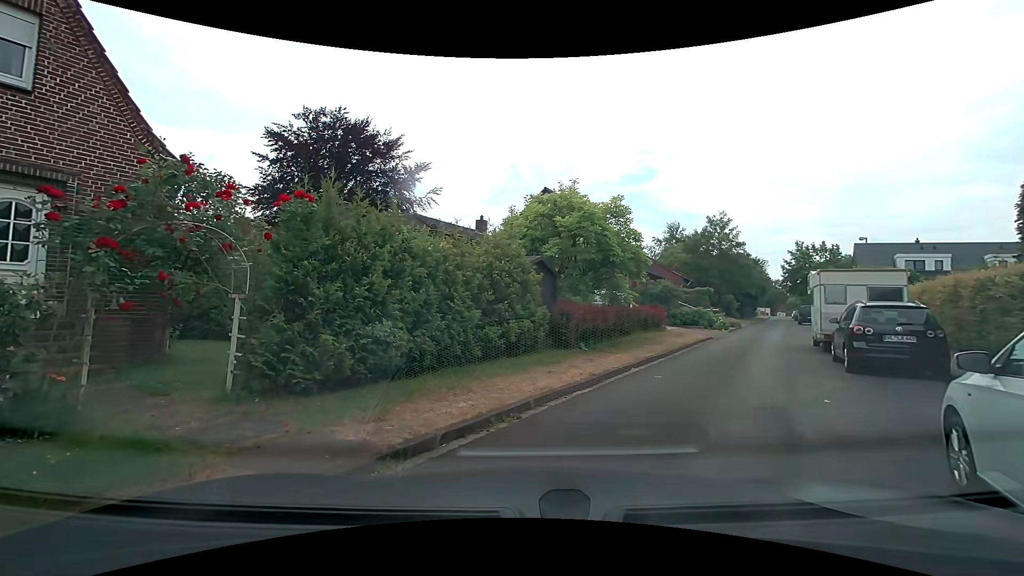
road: residential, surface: asphalt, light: Day
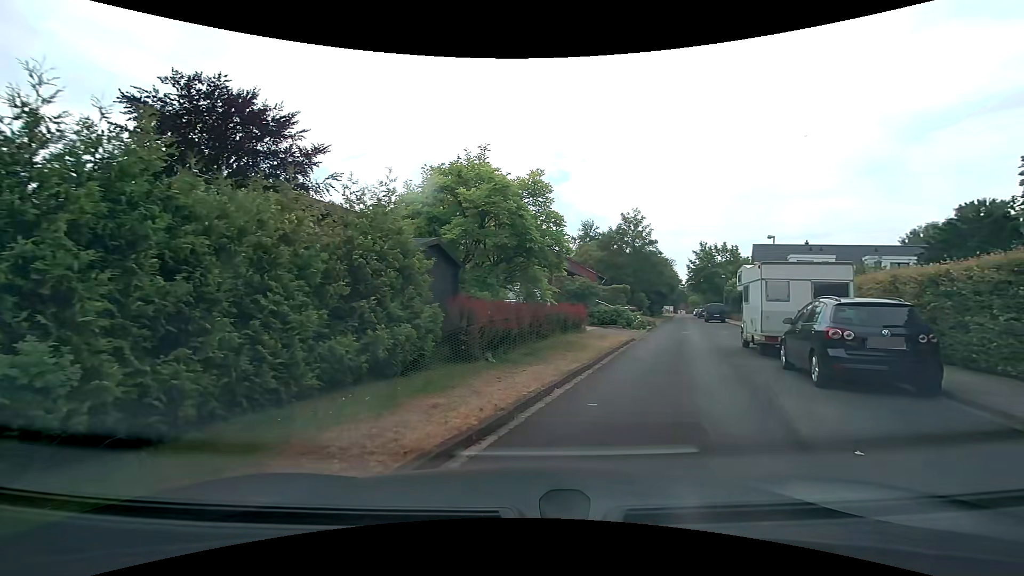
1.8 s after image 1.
(+0.3, +3.4) m; +11°
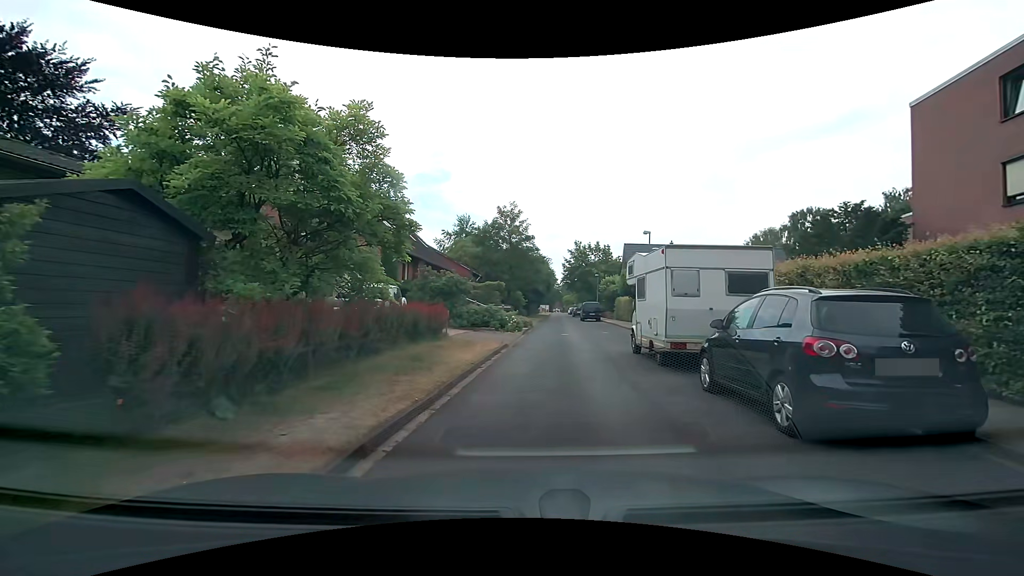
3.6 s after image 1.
(+0.7, +4.4) m; +14°
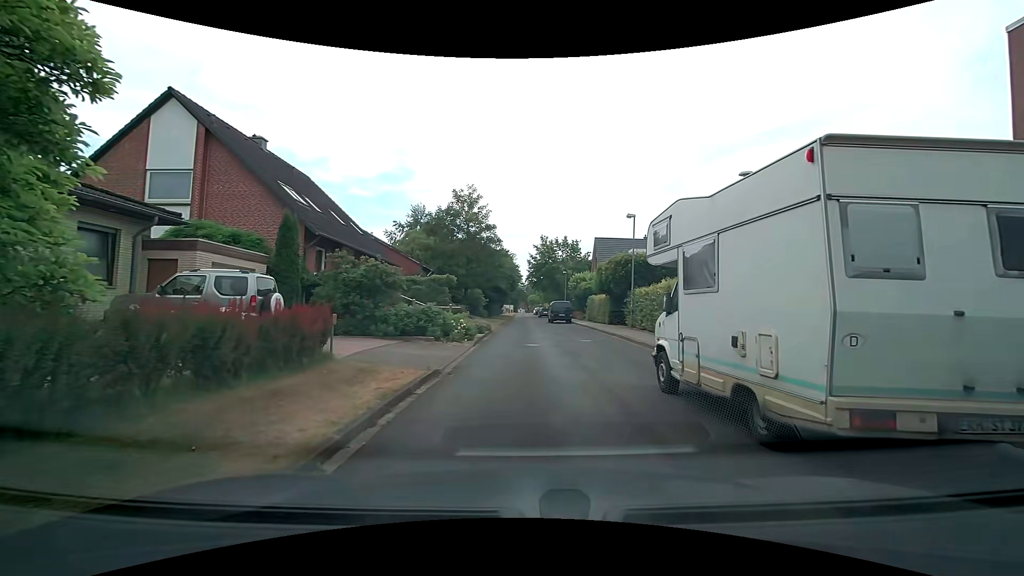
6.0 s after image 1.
(+0.3, +6.8) m; +4°
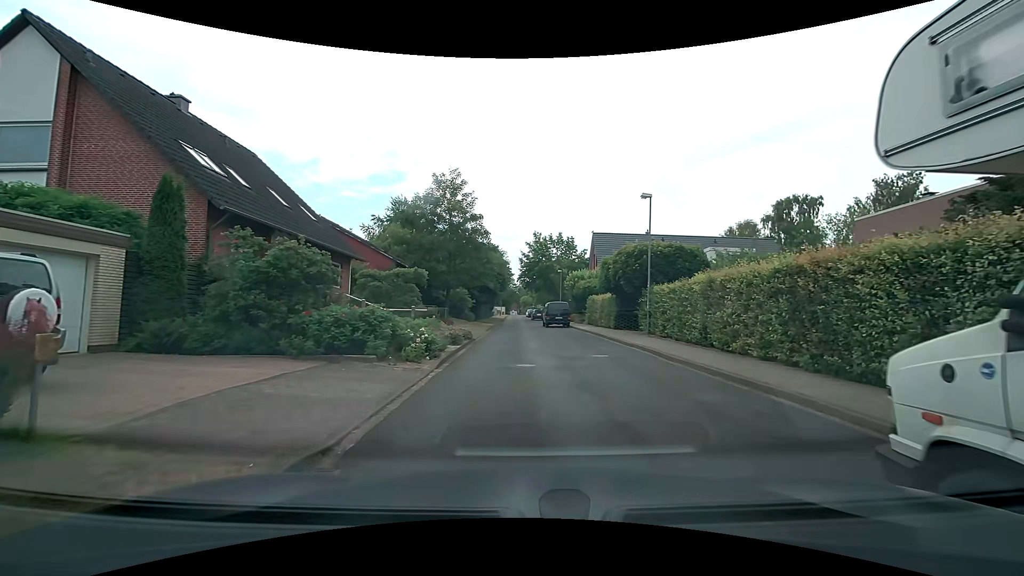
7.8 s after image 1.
(+0.1, +5.7) m; 0°
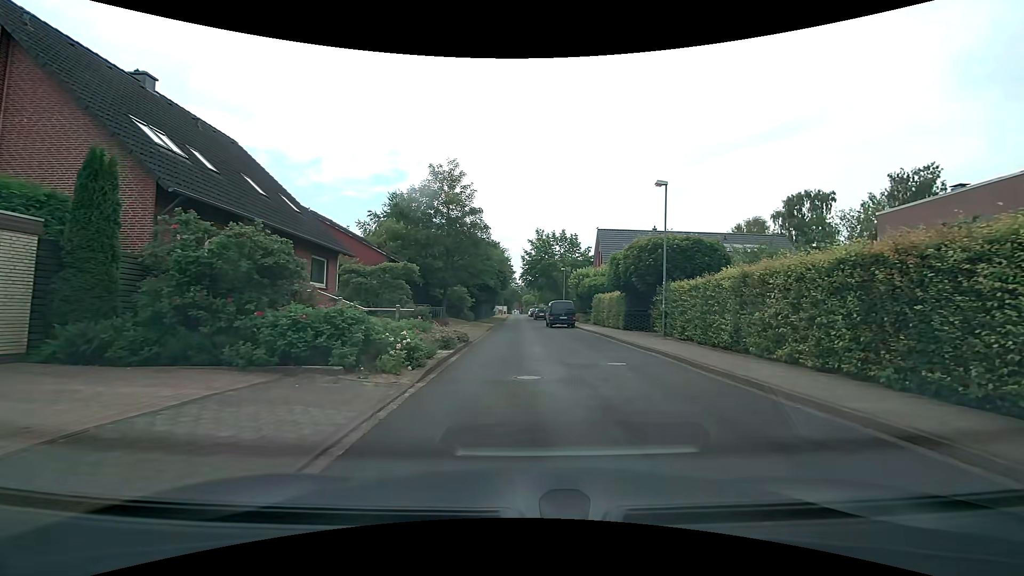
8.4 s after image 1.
(0.0, +2.2) m; 0°
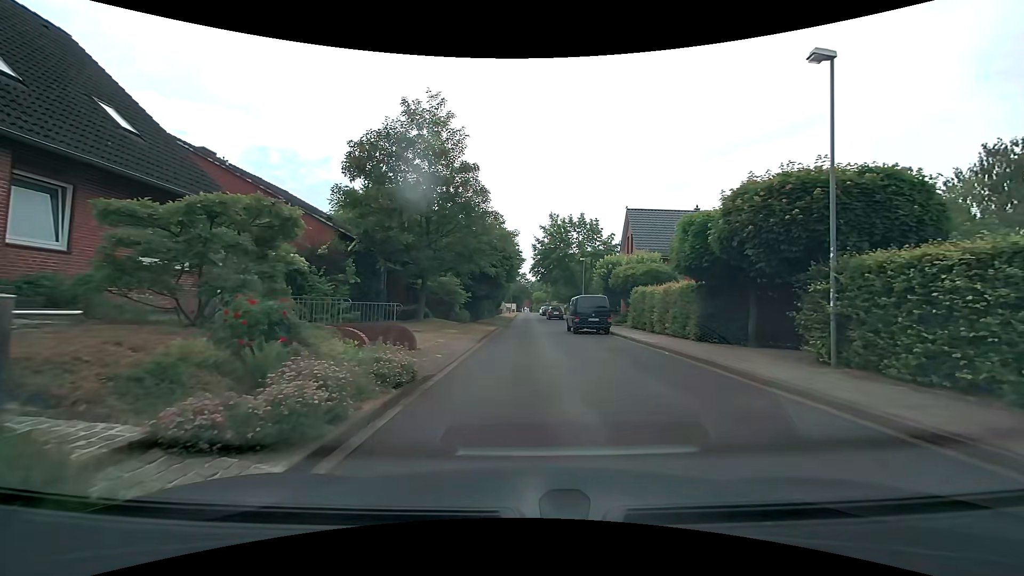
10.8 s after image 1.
(+0.1, +10.6) m; 0°
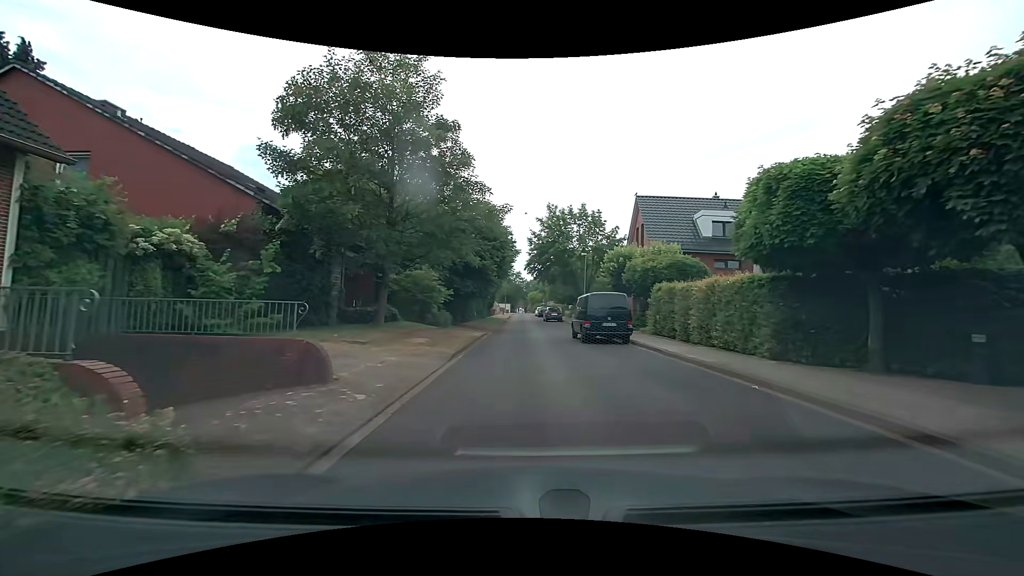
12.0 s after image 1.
(0.0, +5.9) m; +1°
